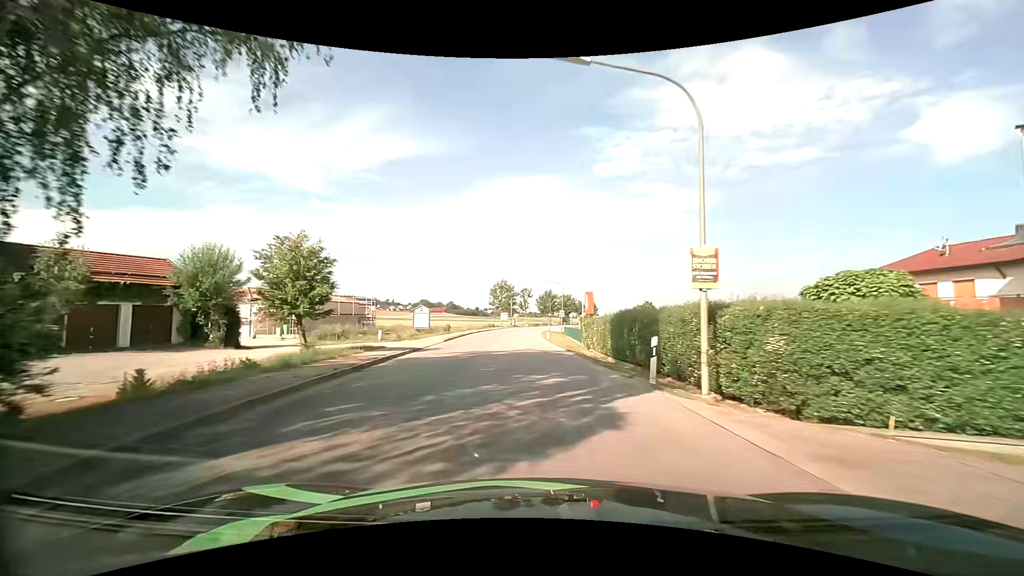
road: secondary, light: Day
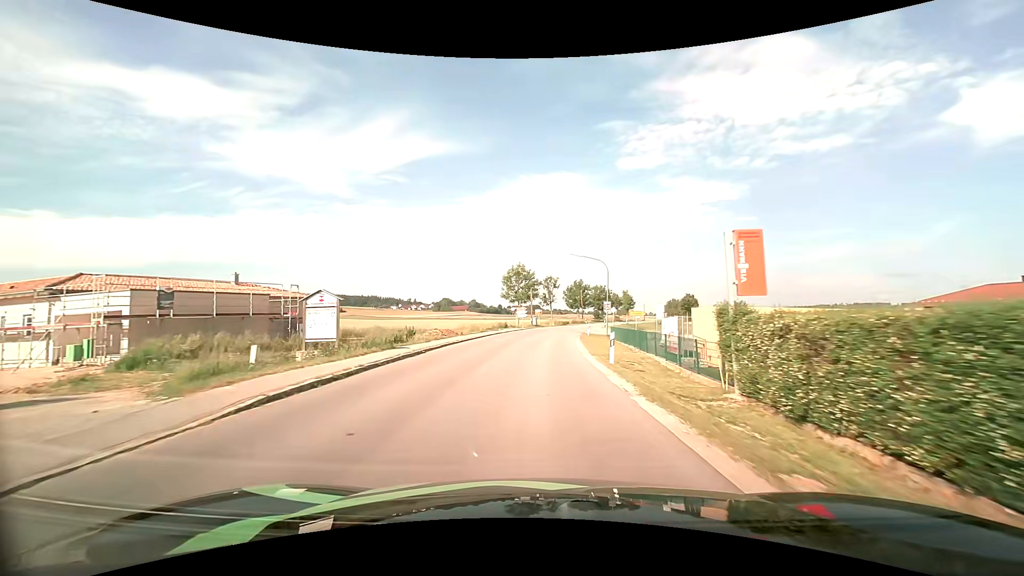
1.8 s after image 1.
(-0.7, +24.0) m; -3°
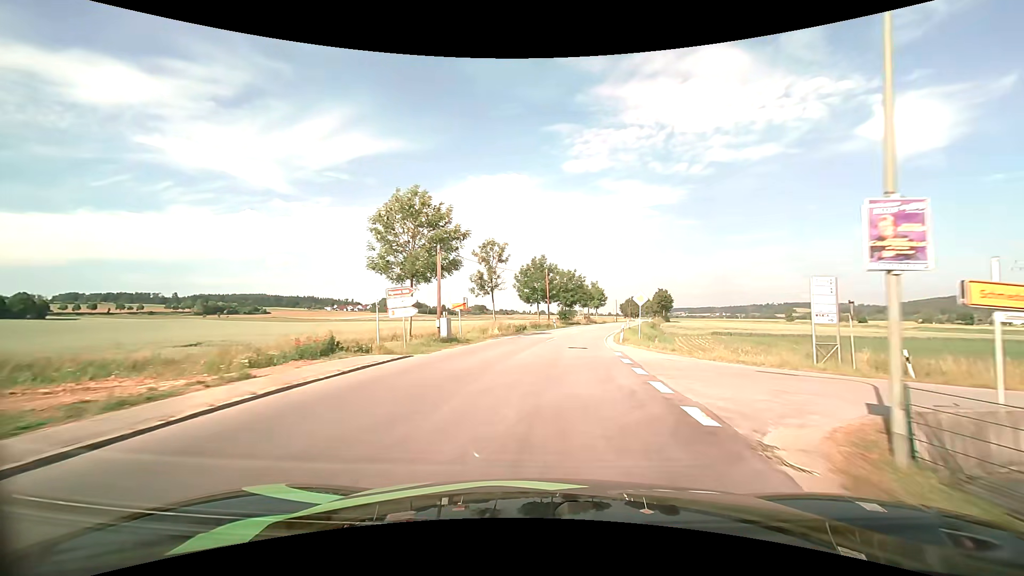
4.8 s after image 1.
(+1.2, +40.7) m; +6°
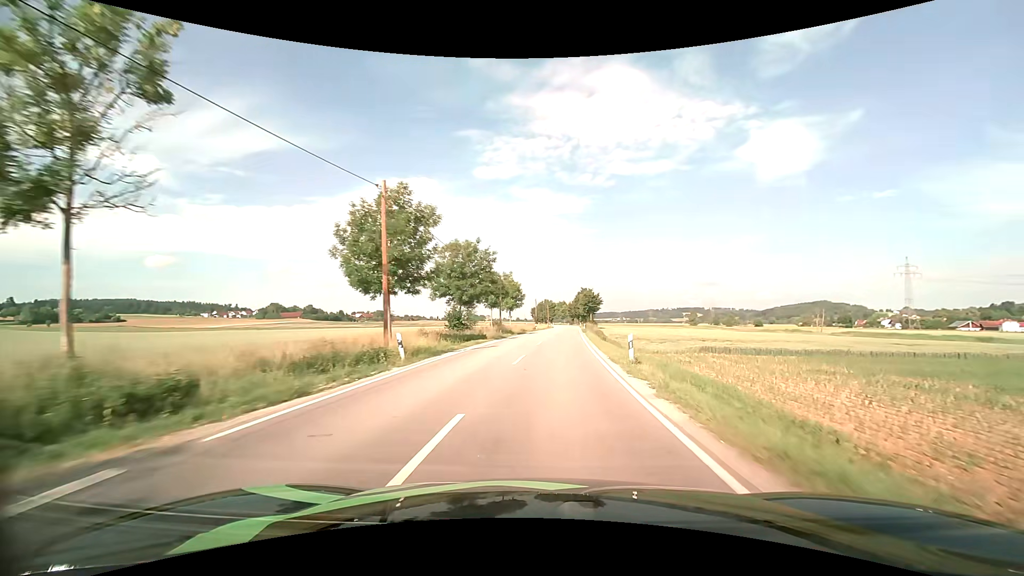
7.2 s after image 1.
(+2.7, +35.2) m; +10°
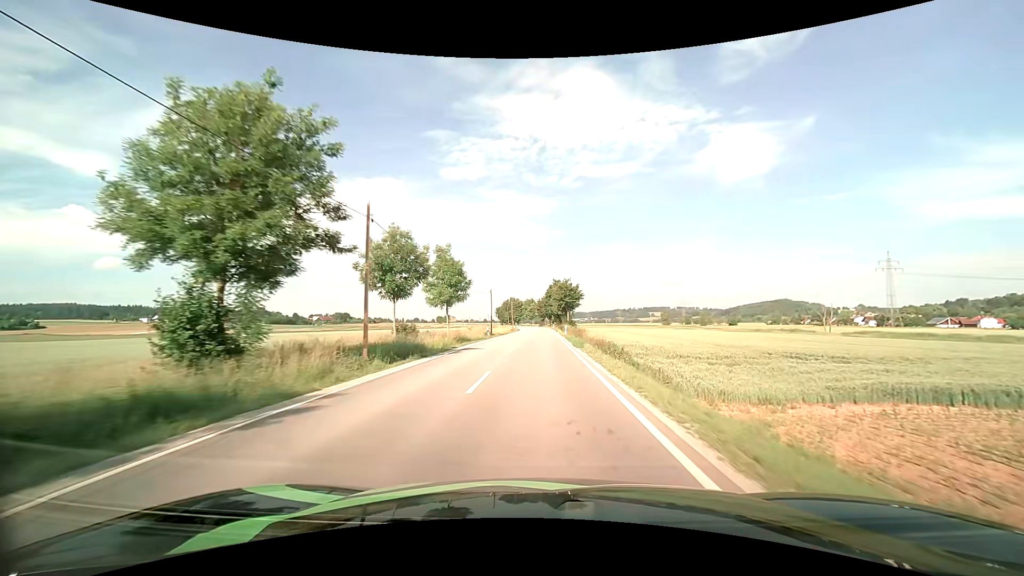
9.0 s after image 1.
(+1.5, +30.1) m; +4°
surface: asphalt
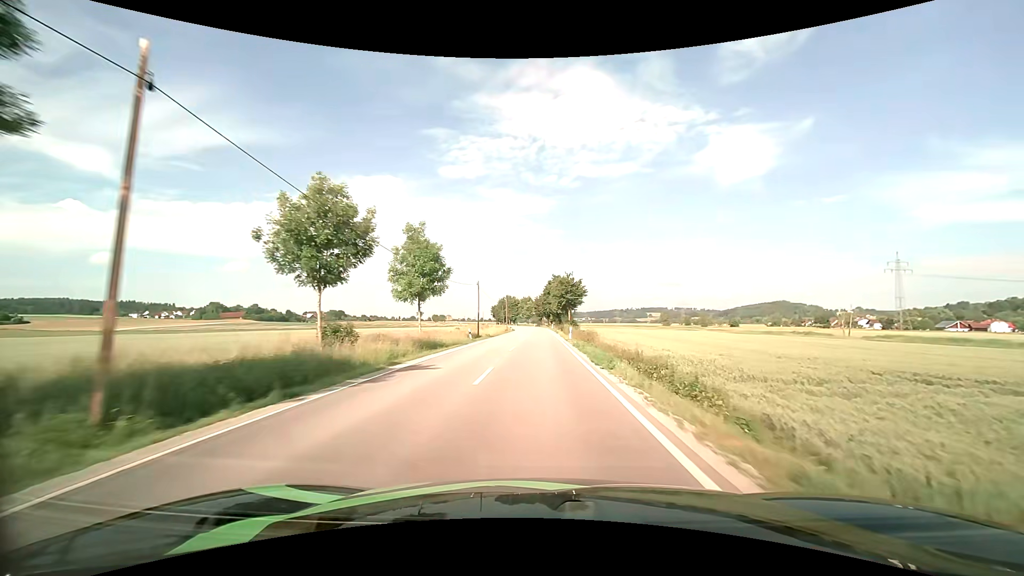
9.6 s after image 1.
(0.0, +10.8) m; 0°
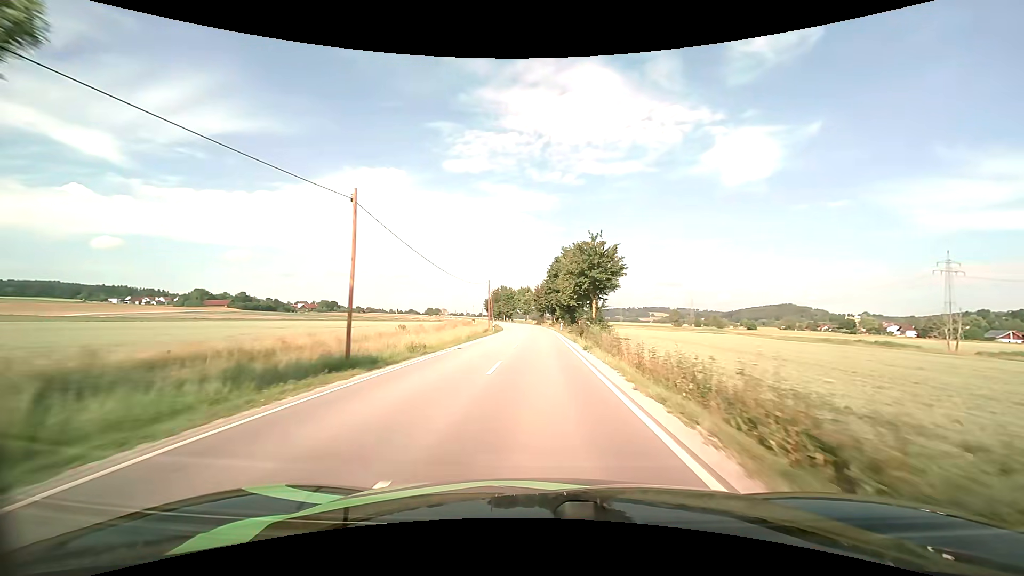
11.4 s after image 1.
(+0.1, +34.6) m; 0°
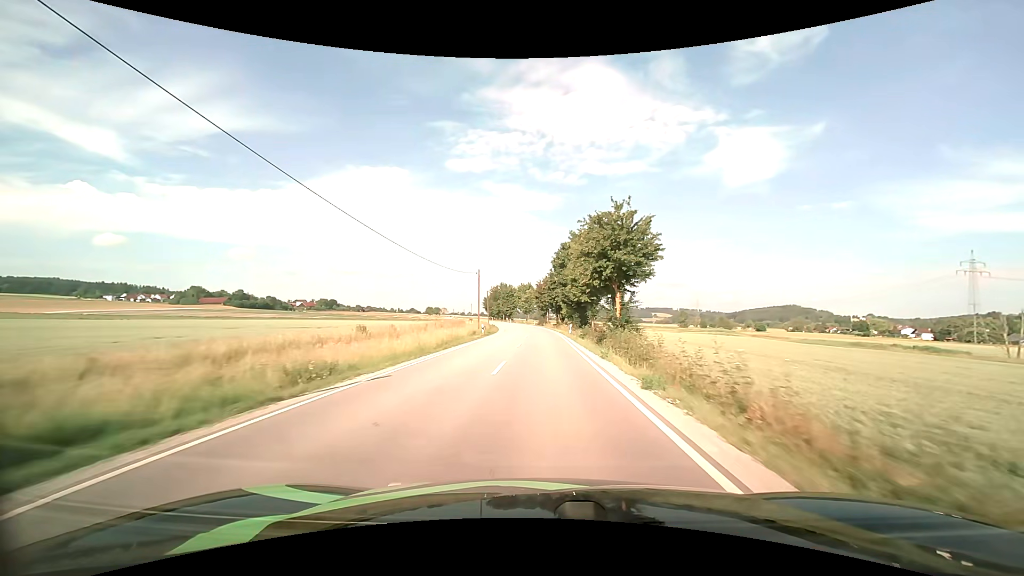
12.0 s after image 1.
(0.0, +12.2) m; 0°
(0, +10) (0, +20) (0, +30) (0, +40) (-1, +50) (-1, +60) (-1, +70) (-2, +80) (-3, +90) (-4, +100) m
